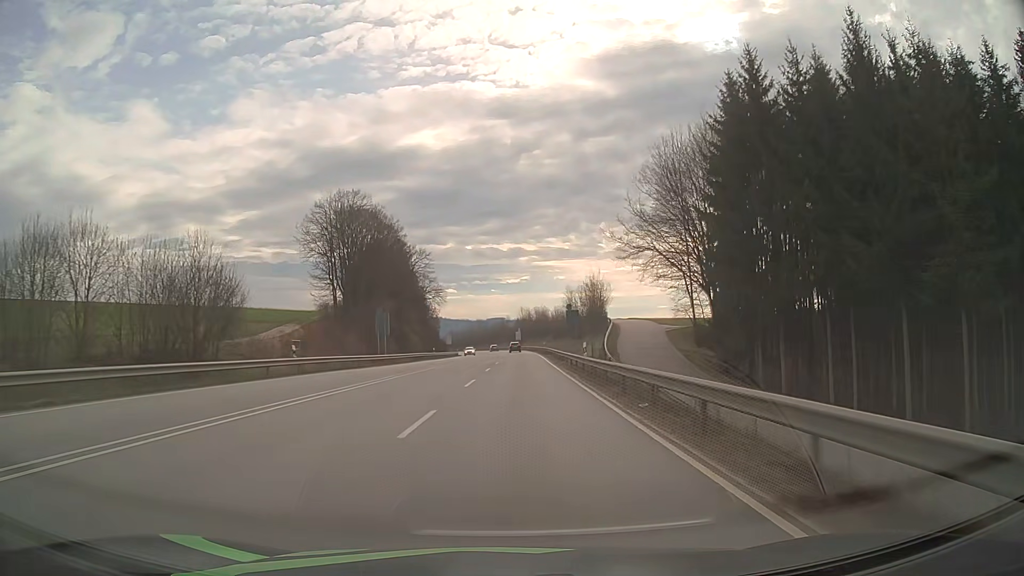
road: primary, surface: asphalt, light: Day
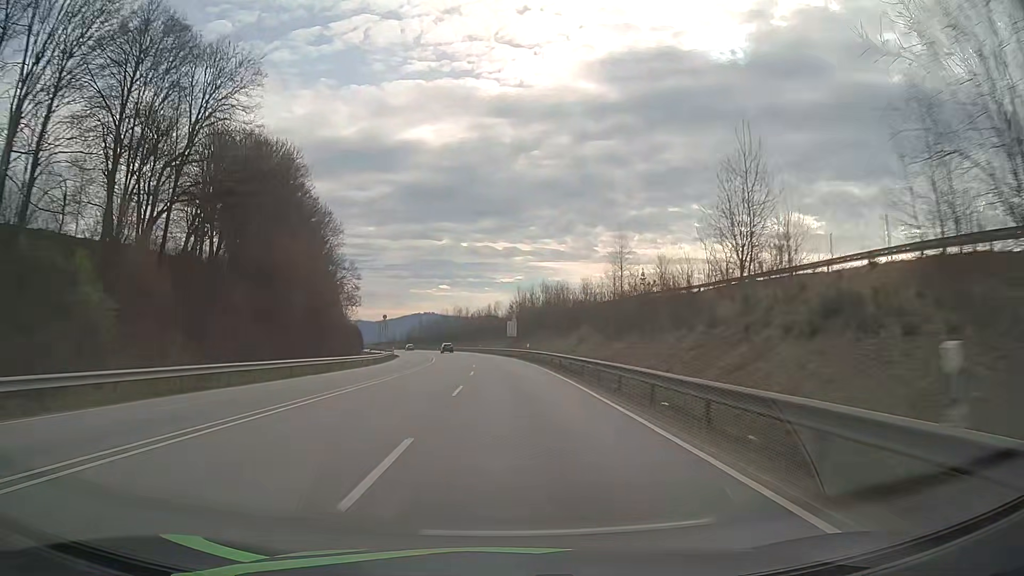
(+1.7, +76.0) m; +1°
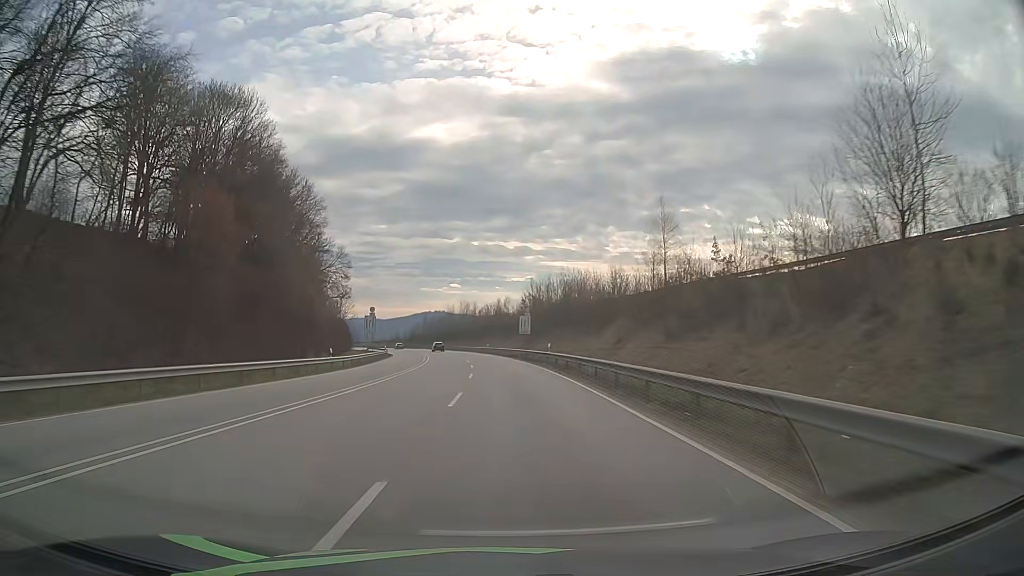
(-0.1, +15.1) m; -1°
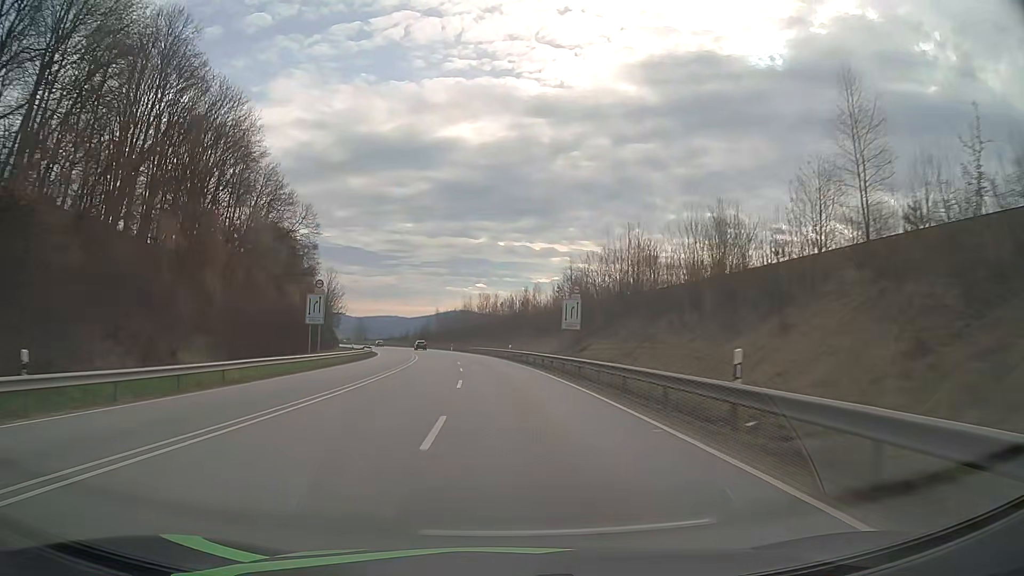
(-0.5, +29.9) m; -2°
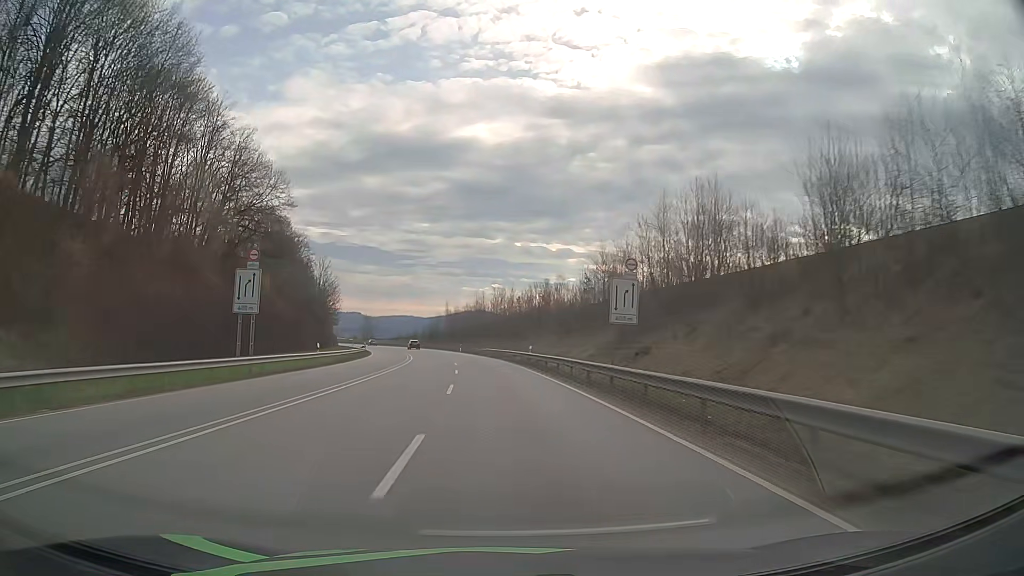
(-0.2, +14.9) m; -1°
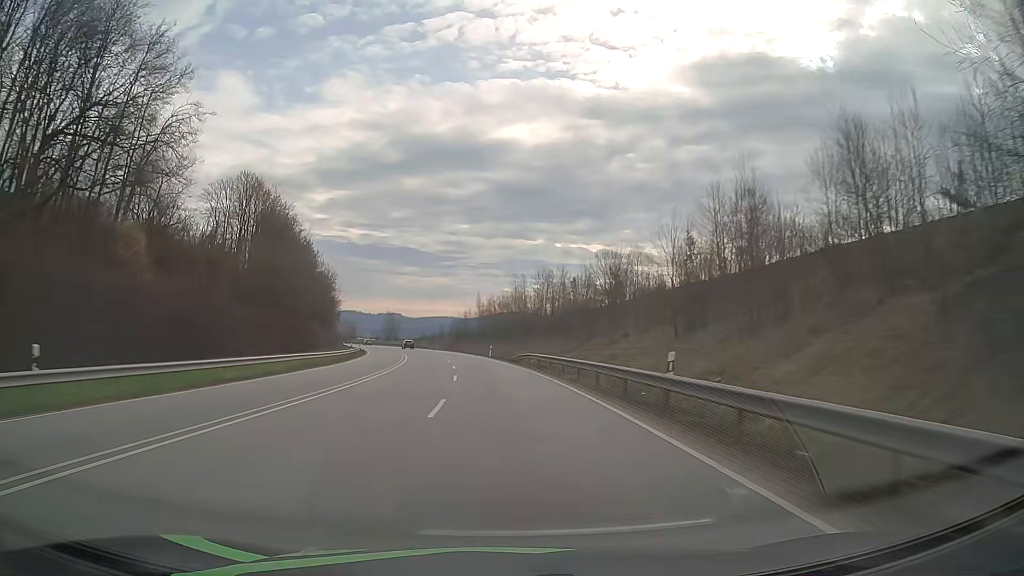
(-0.9, +29.6) m; -3°
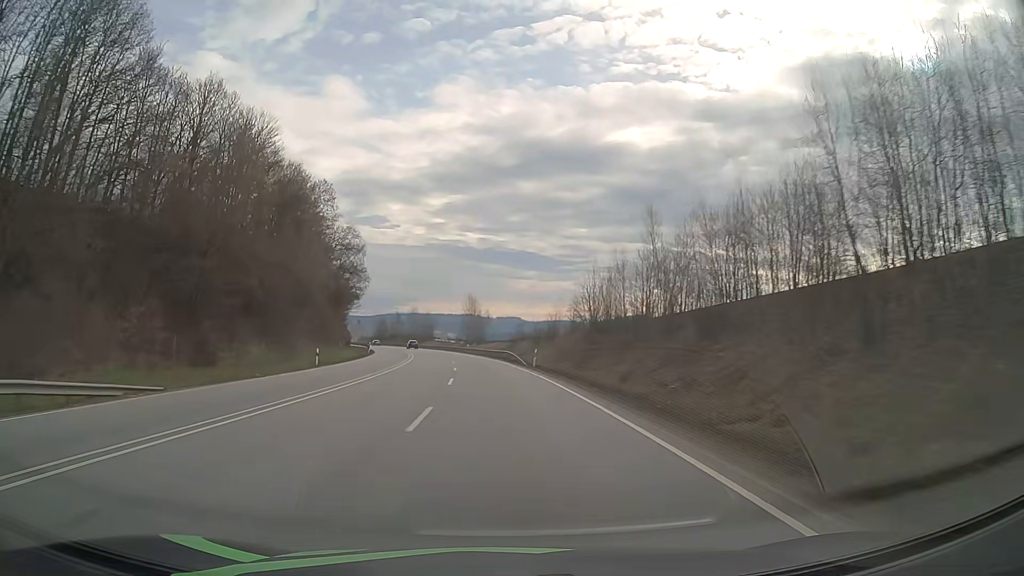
(-6.1, +74.0) m; -10°
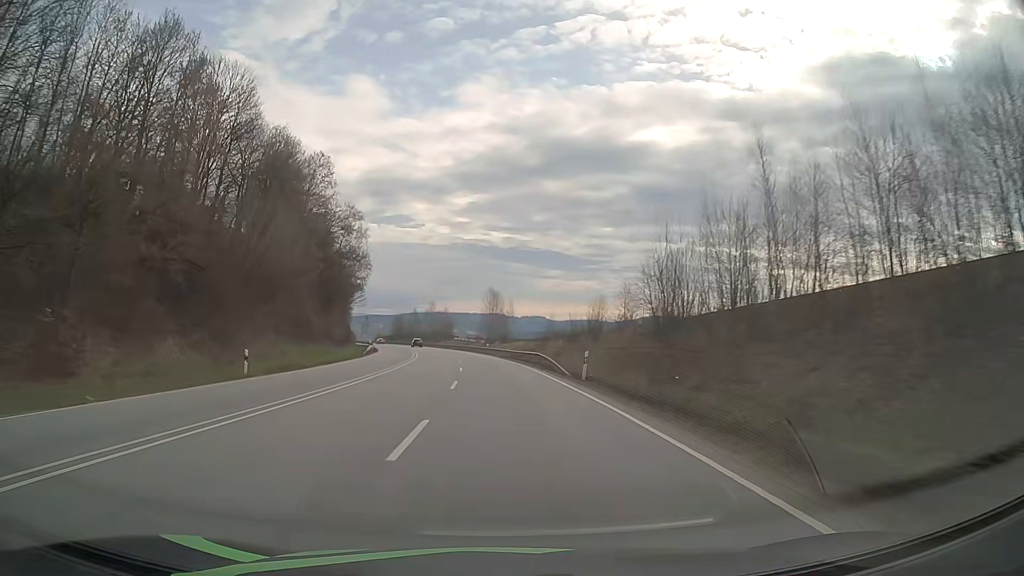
(-0.3, +14.9) m; -2°
(0, +10) (0, +20) (-1, +30) (-1, +40) (-2, +50) (-3, +60) (-5, +70) (-6, +80) (-8, +90) (-10, +99) m
